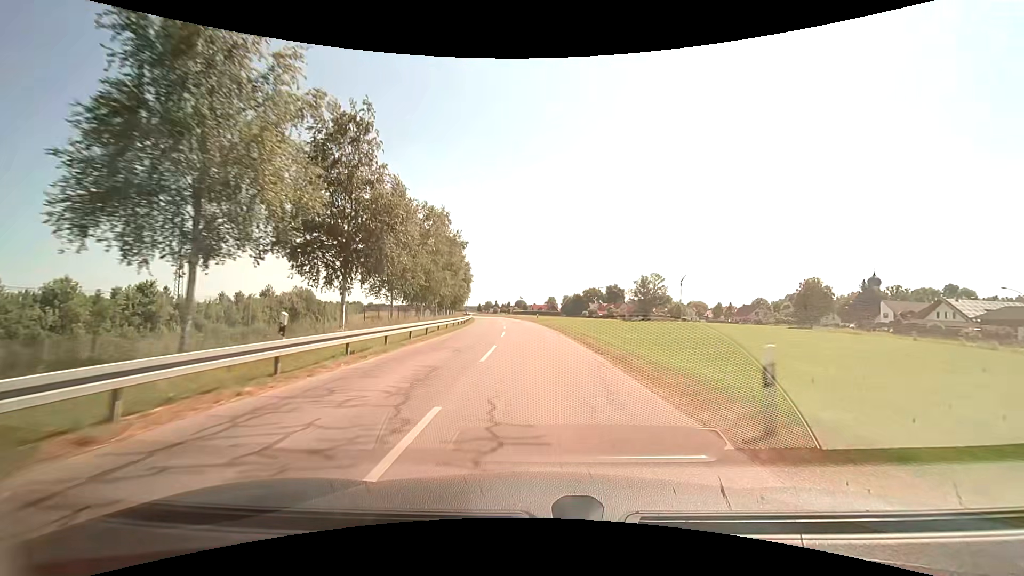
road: tertiary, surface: asphalt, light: Day
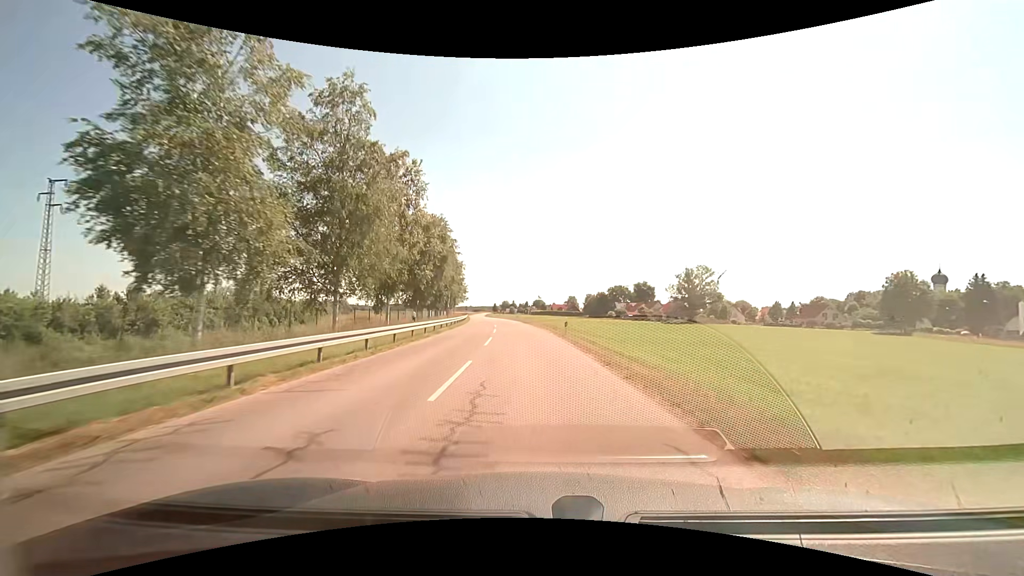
(-0.5, +29.5) m; -2°
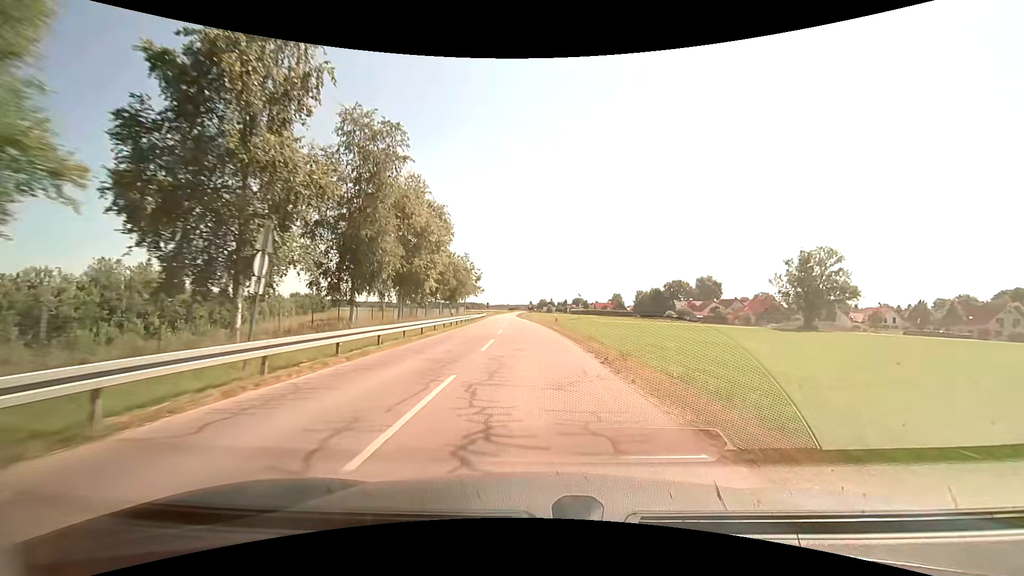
(-1.7, +39.2) m; -5°
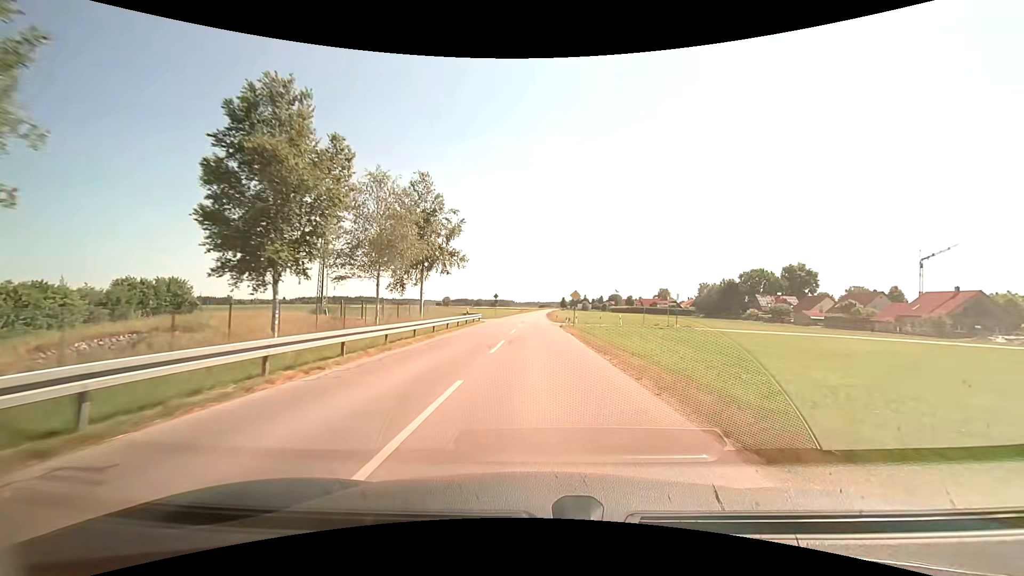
(-1.4, +48.9) m; -3°
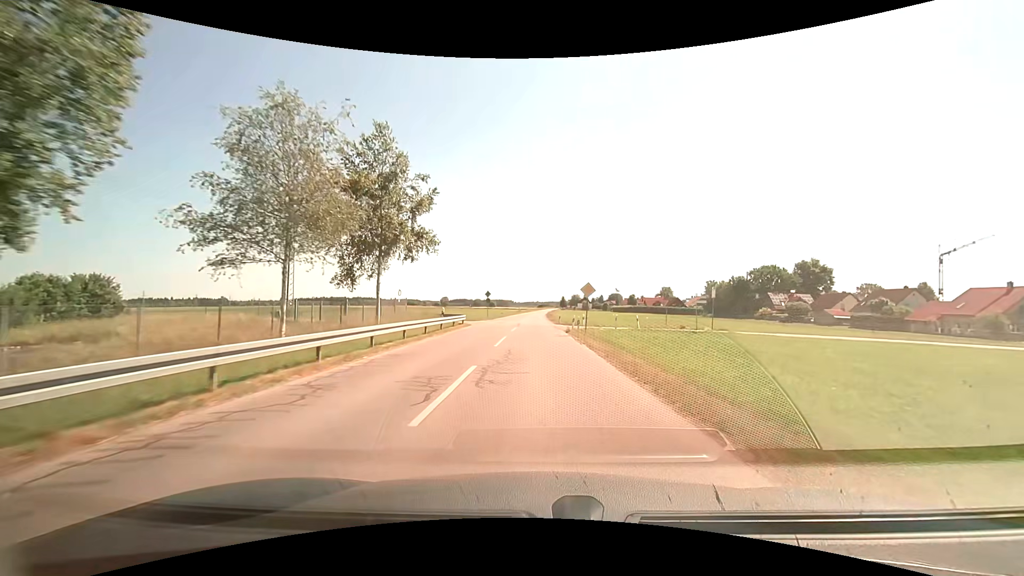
(0.0, +9.6) m; 0°
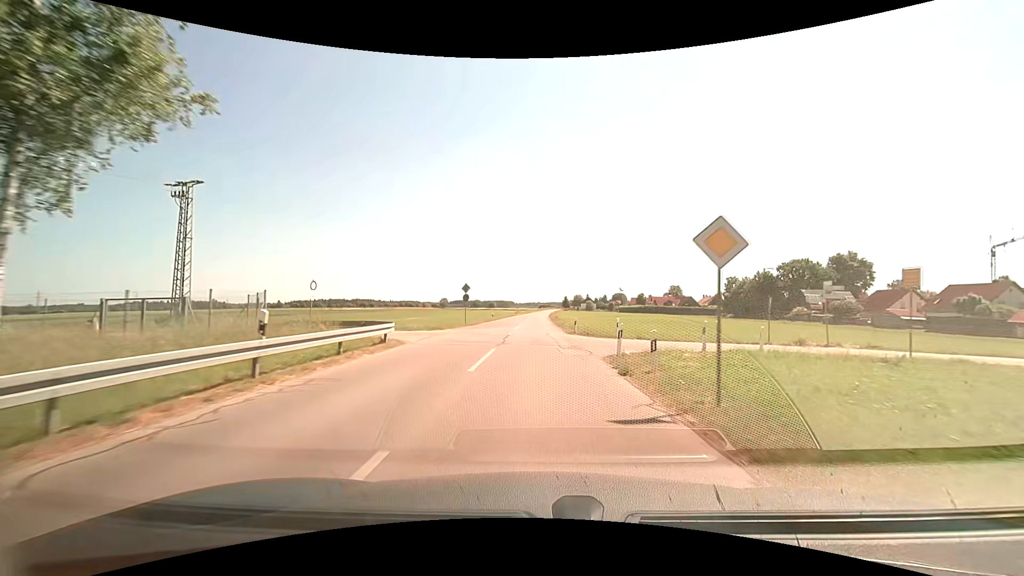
(-0.1, +18.9) m; 0°
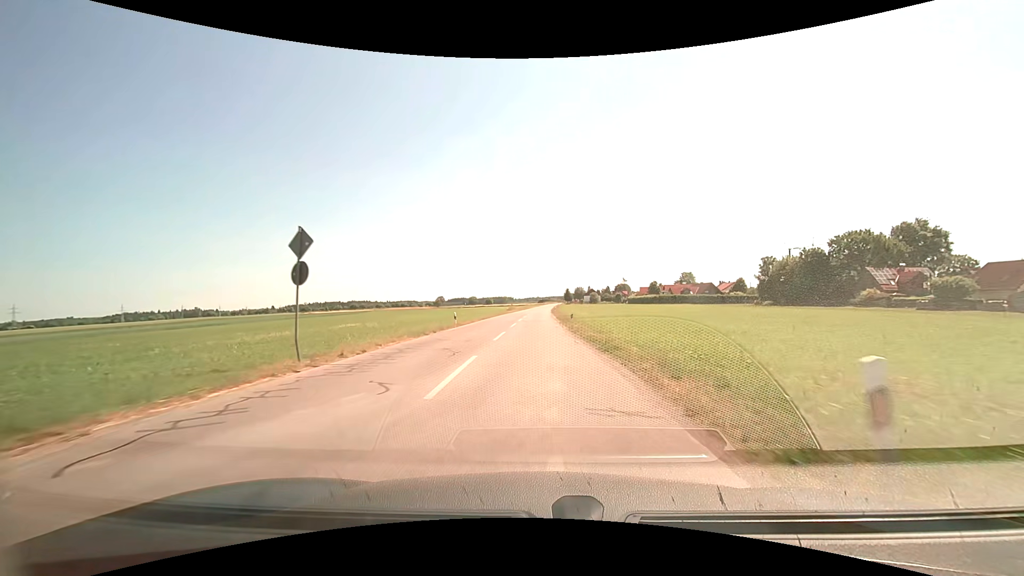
(0.0, +27.6) m; 0°
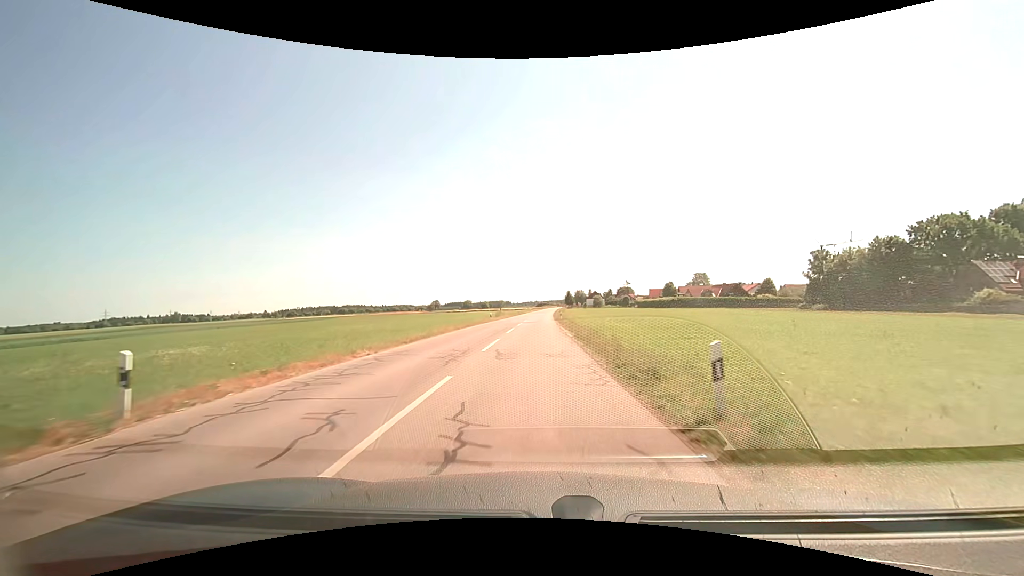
(+0.1, +27.1) m; 0°
(0, +10) (0, +20) (0, +30) (0, +40) (0, +50) (+1, +60) (+1, +70) (+1, +80) (+1, +90) (+2, +100) m
